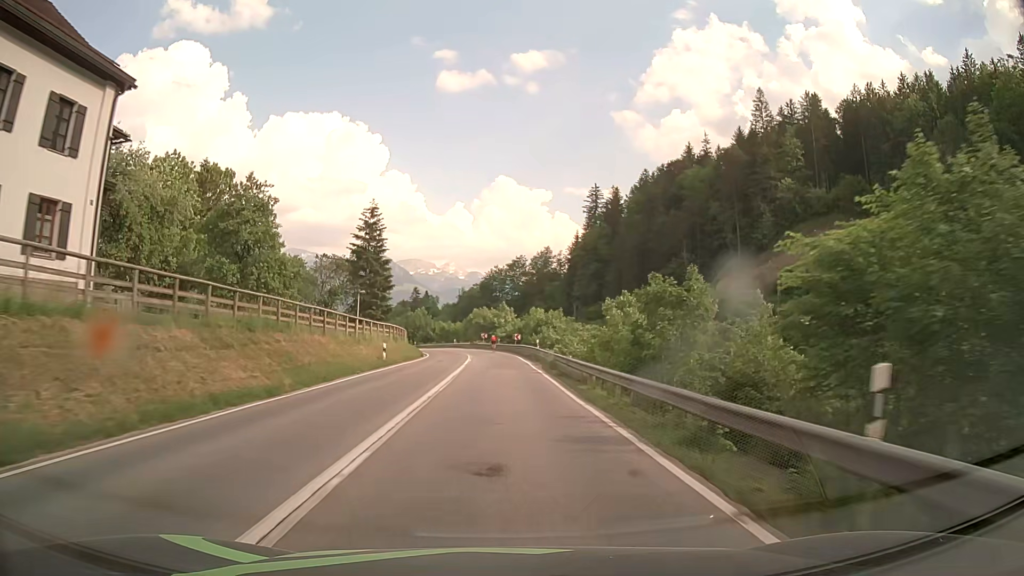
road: primary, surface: asphalt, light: Day
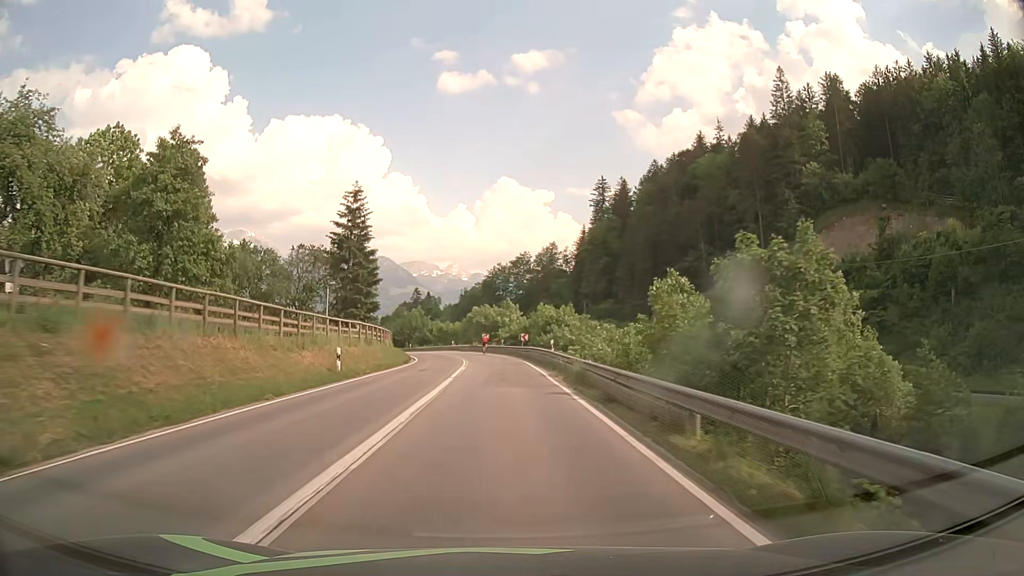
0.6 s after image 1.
(0.0, +10.4) m; 0°
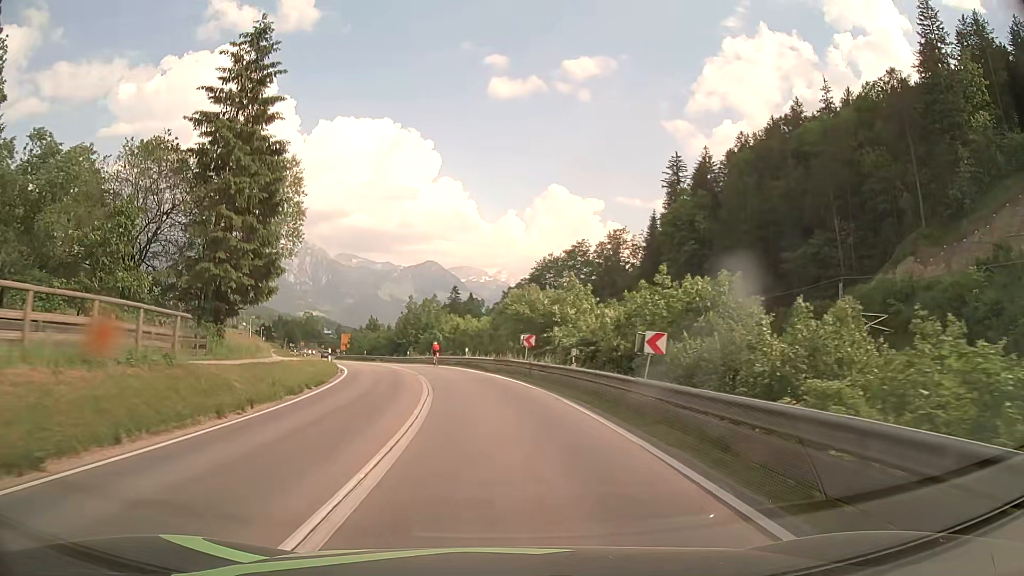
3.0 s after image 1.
(-1.1, +38.6) m; -5°
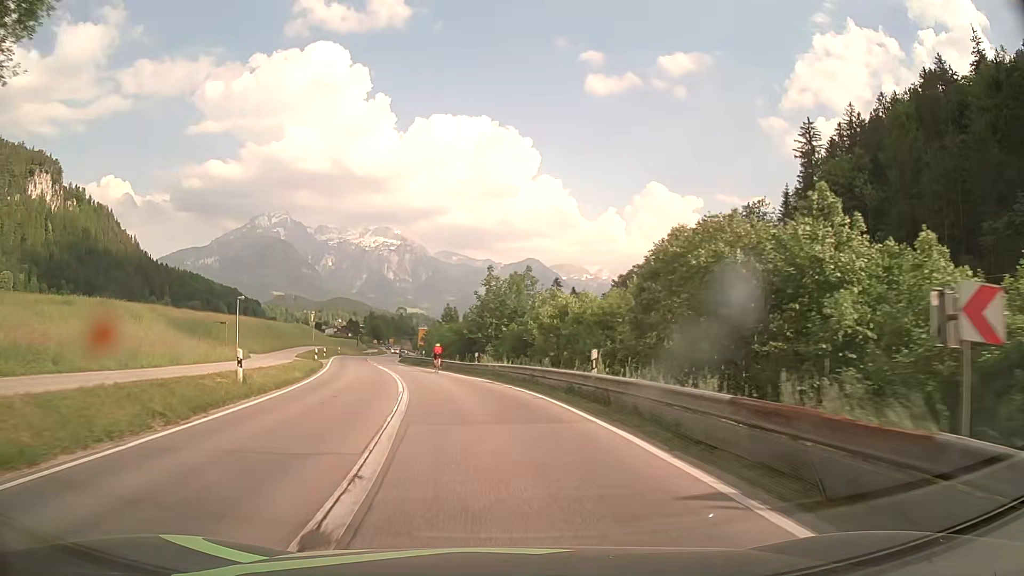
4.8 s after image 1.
(-1.7, +27.0) m; -8°
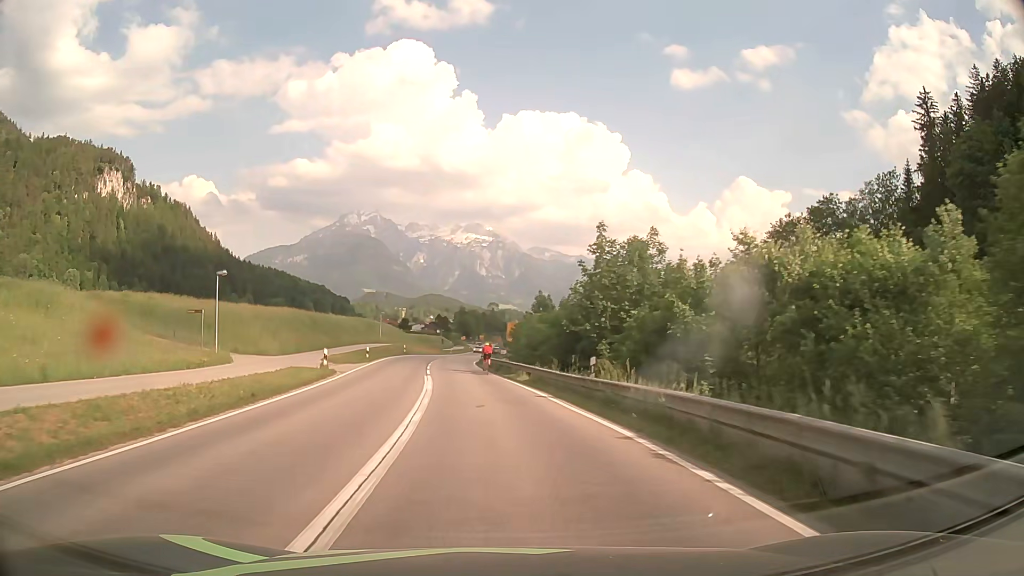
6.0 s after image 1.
(-1.2, +17.0) m; -8°
